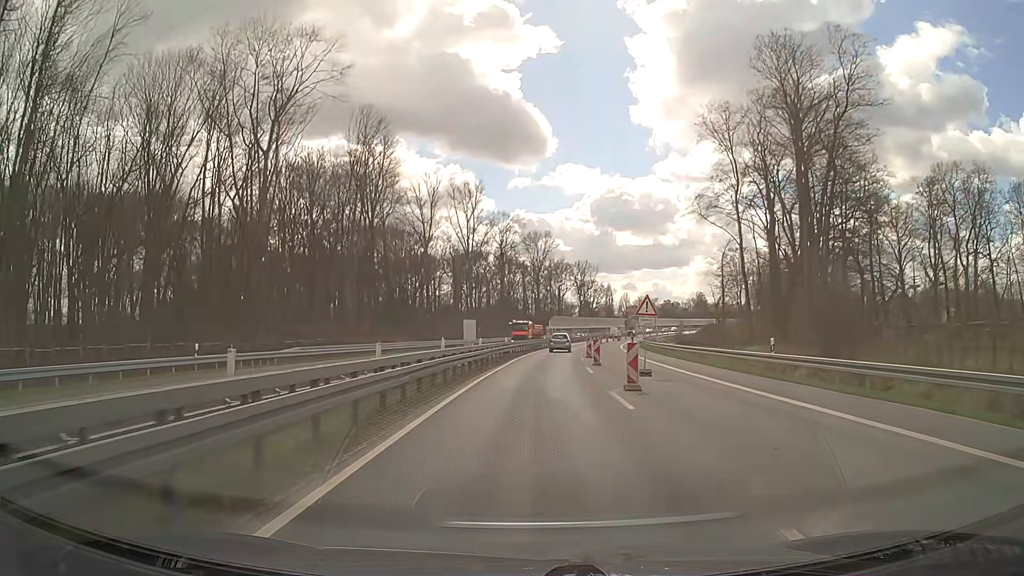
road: trunk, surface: asphalt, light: Day
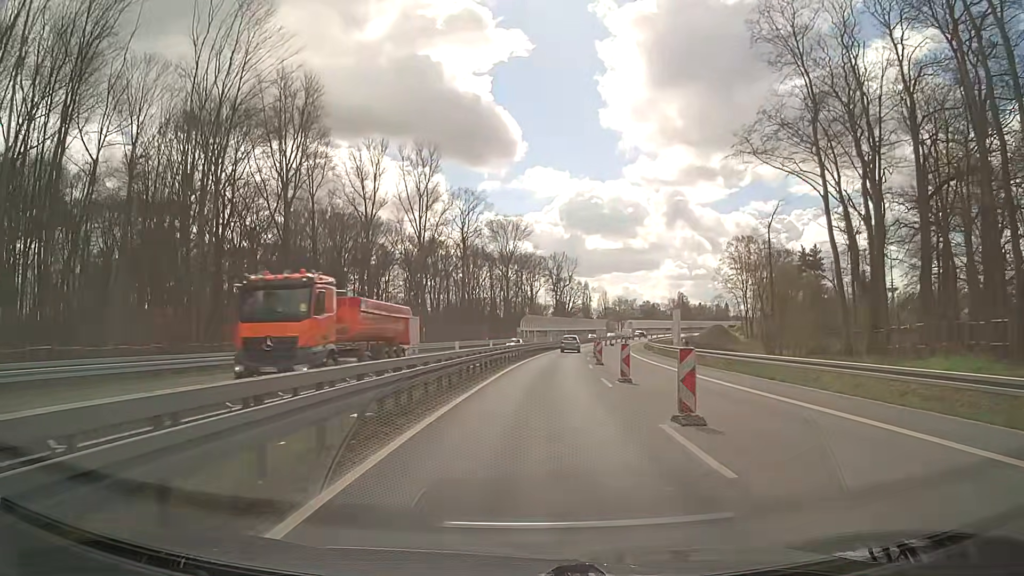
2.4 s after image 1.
(+0.5, +30.4) m; +2°
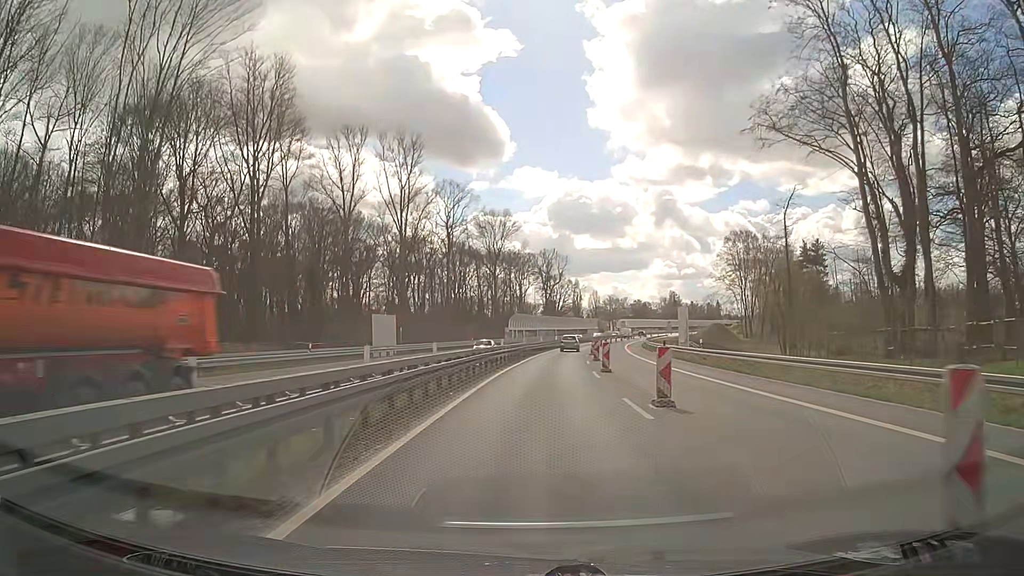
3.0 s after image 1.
(0.0, +7.6) m; +1°
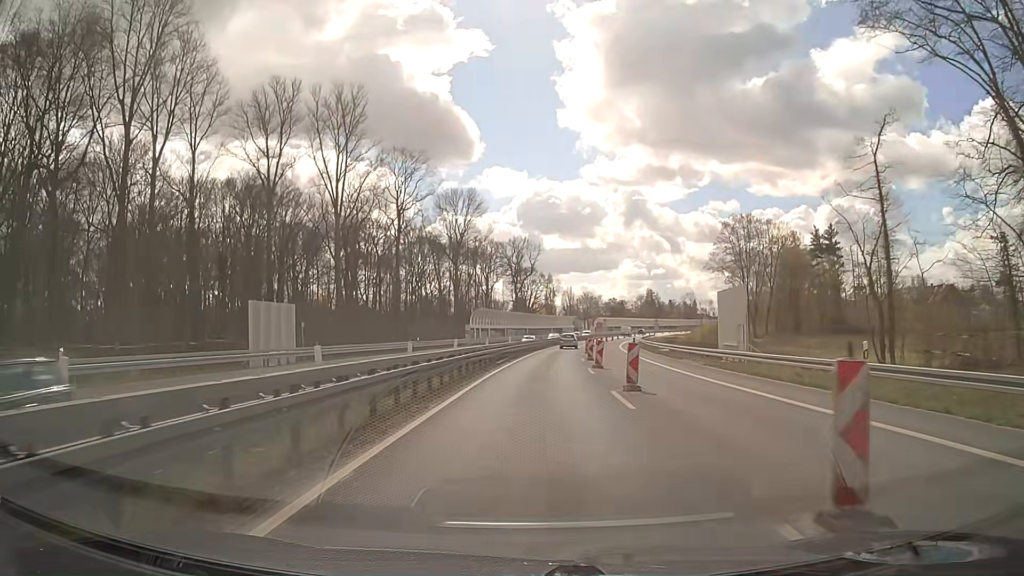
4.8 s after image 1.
(+0.5, +22.9) m; +3°
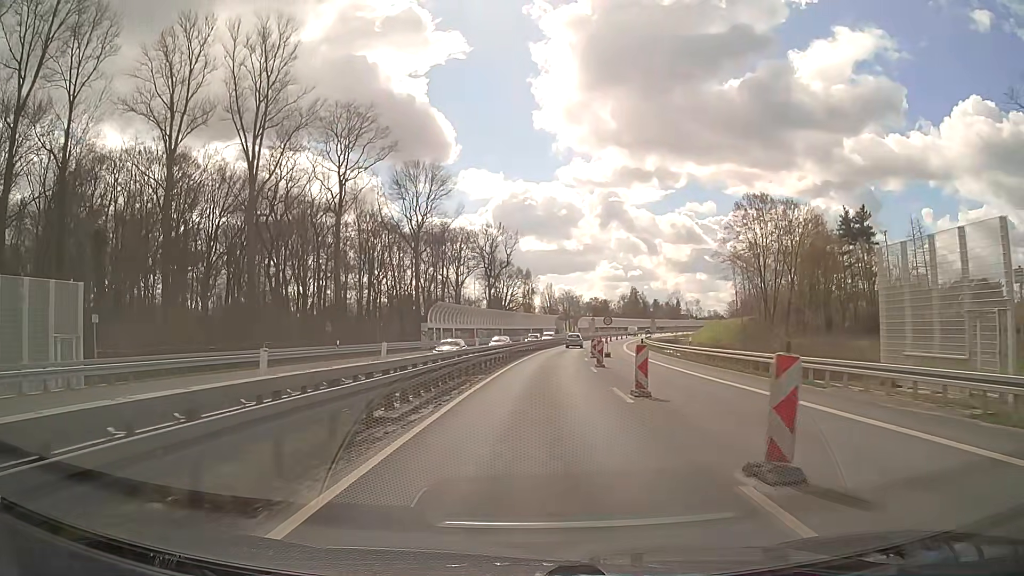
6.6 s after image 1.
(+0.3, +22.9) m; +2°
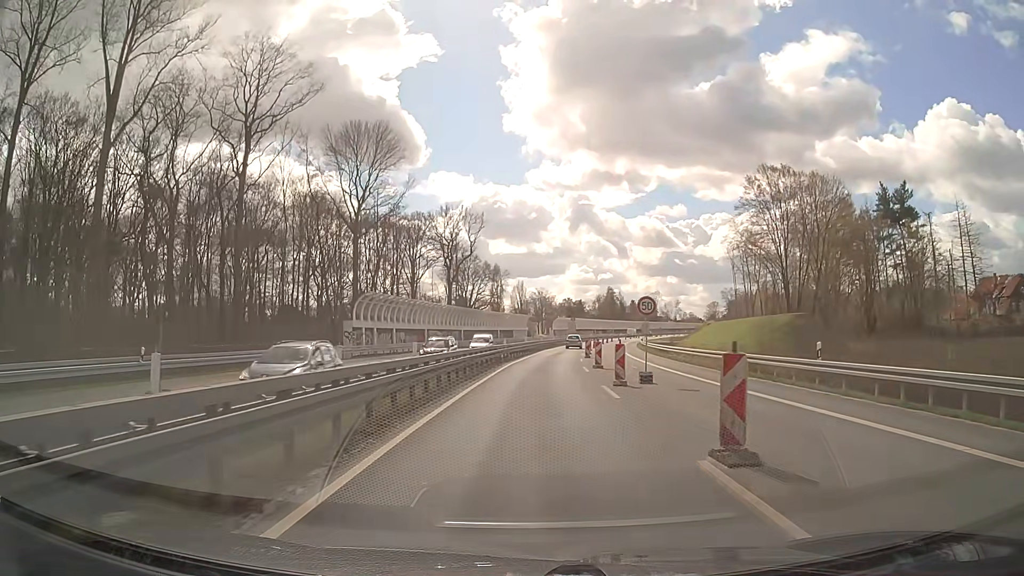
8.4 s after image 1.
(+0.5, +22.8) m; +3°
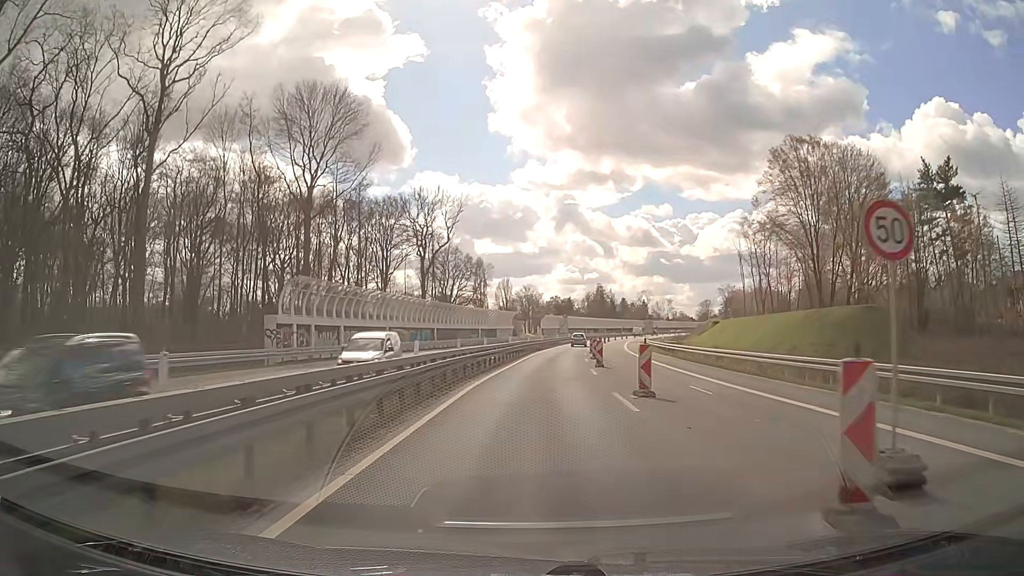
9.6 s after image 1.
(+0.1, +15.2) m; +1°
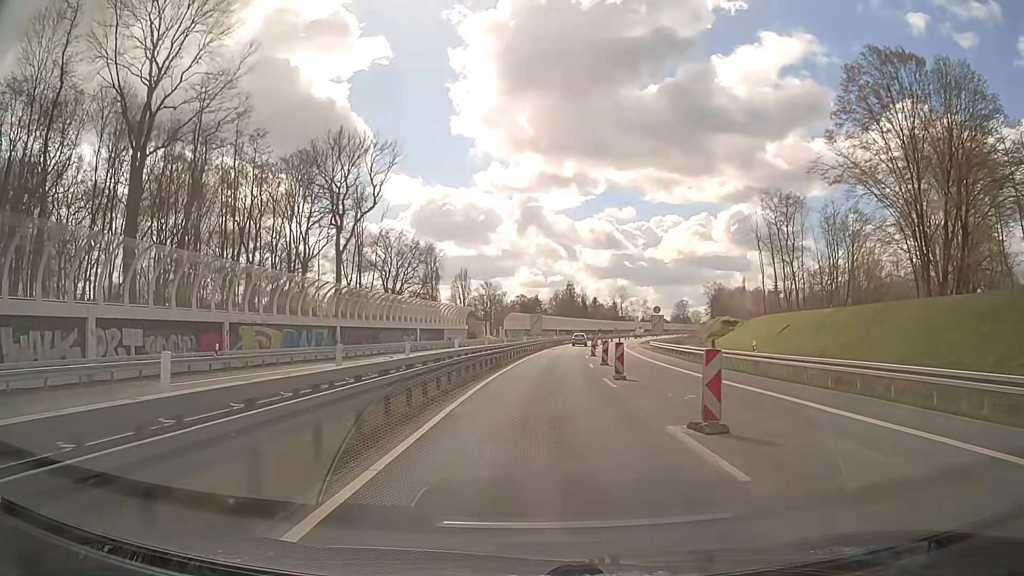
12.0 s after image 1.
(+0.7, +30.4) m; +3°
(0, +10) (0, +20) (+1, +30) (+2, +40) (+2, +50) (+3, +60) (+4, +70) (+6, +80) (+7, +90) (+9, +100) m
